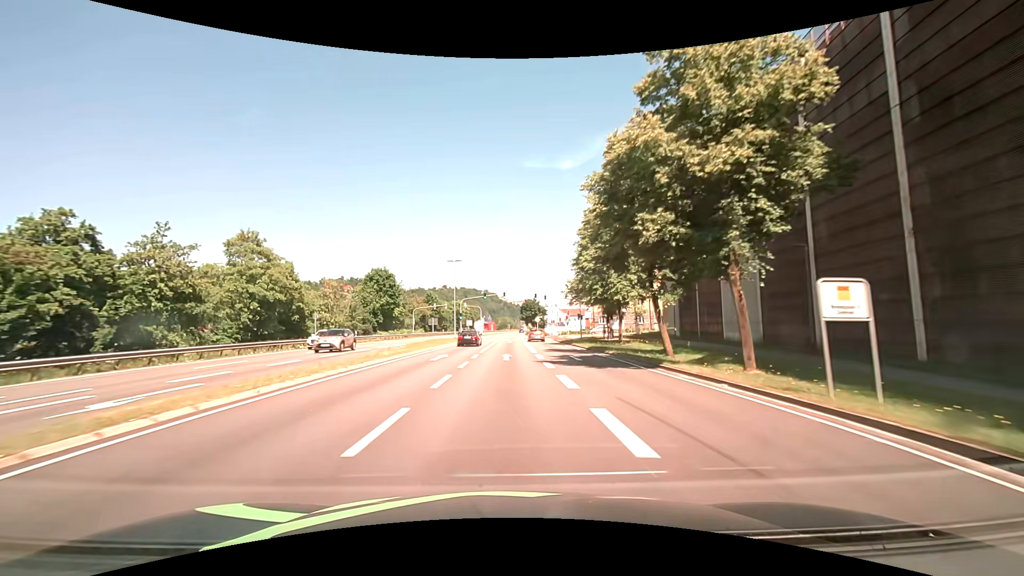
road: primary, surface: asphalt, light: Day
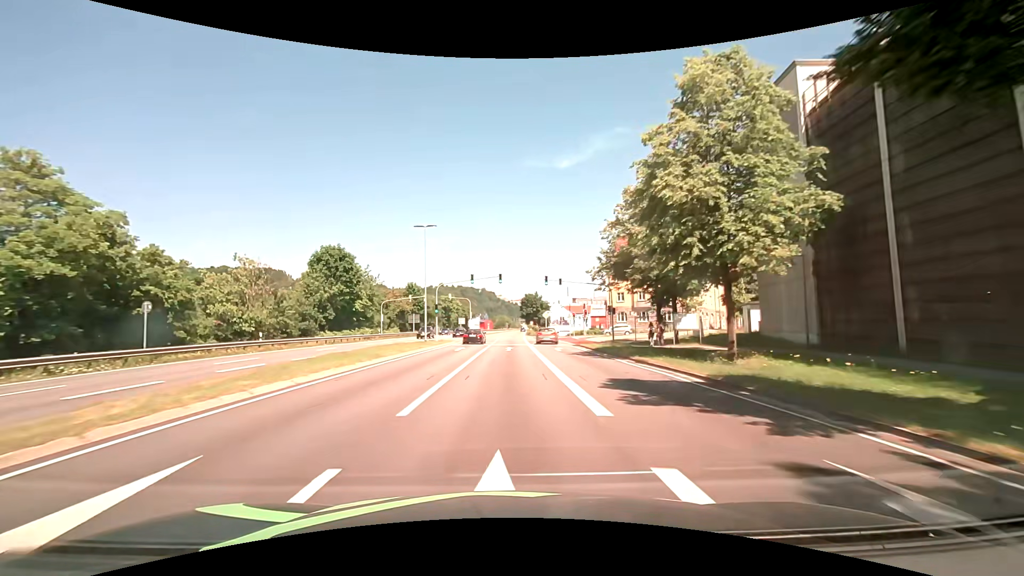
(0.0, +21.5) m; 0°
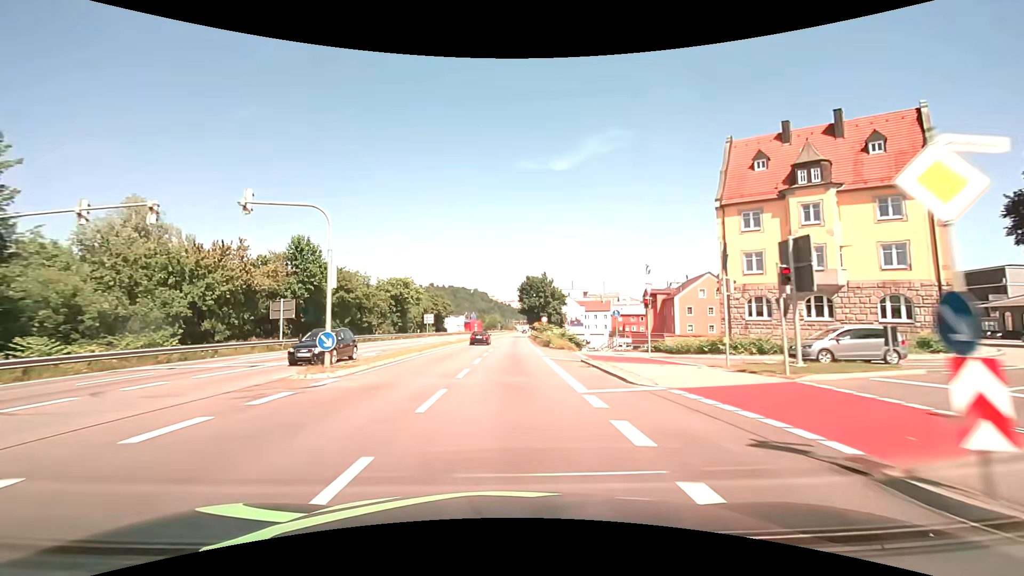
(+0.5, +53.8) m; +1°
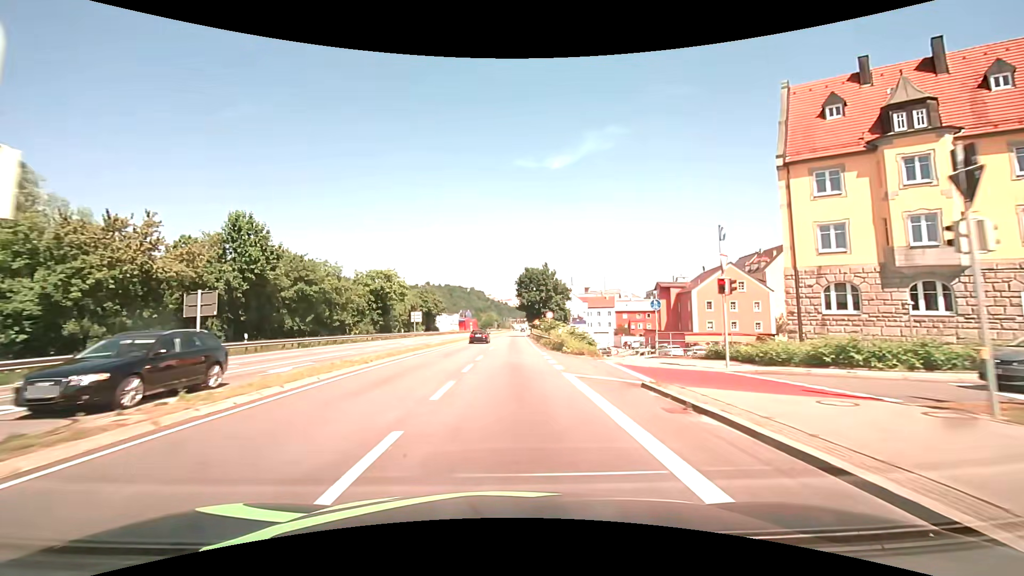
(0.0, +10.7) m; 0°
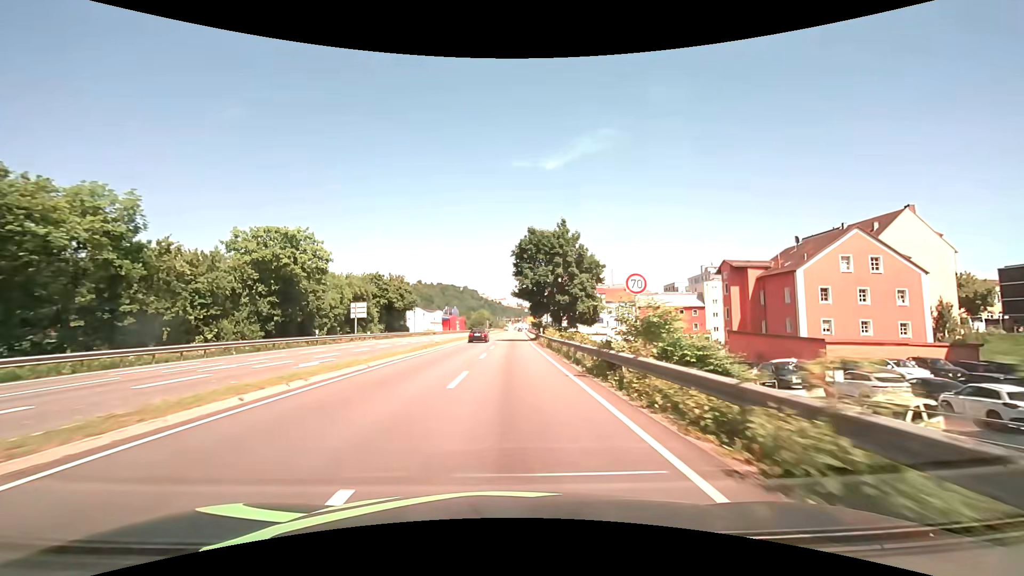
(+0.2, +32.3) m; +1°
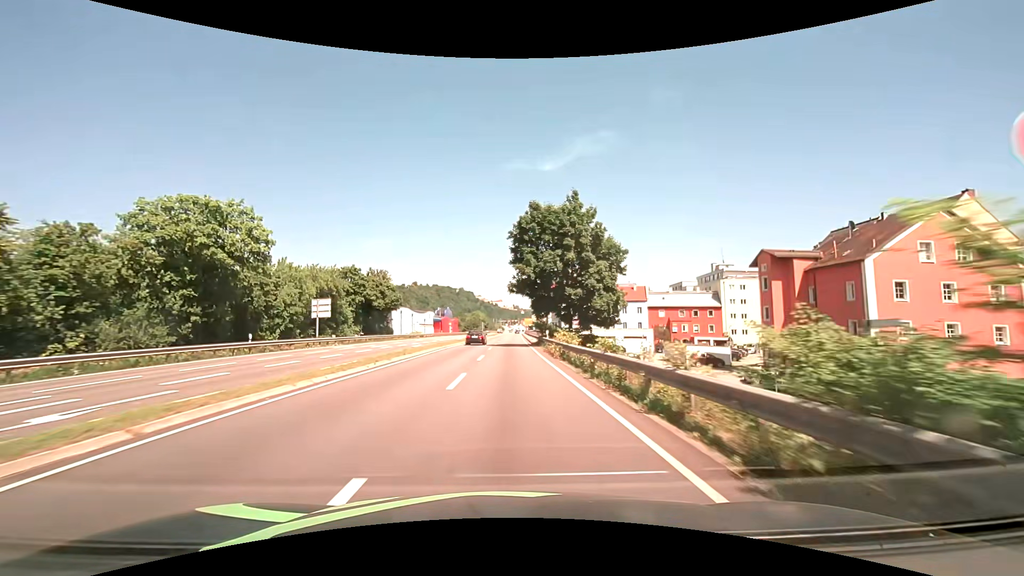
(0.0, +10.8) m; 0°
(0, +10) (0, +20) (0, +30) (0, +40) (+1, +50) (+1, +60) (+1, +70) (+1, +80) (+1, +90) (+2, +100) m
